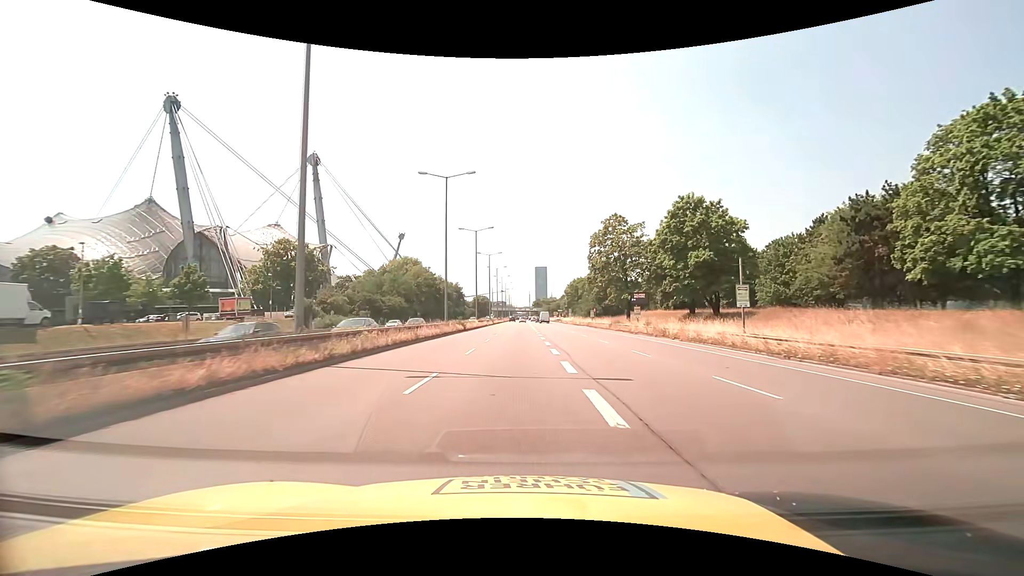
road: trunk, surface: asphalt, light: Day
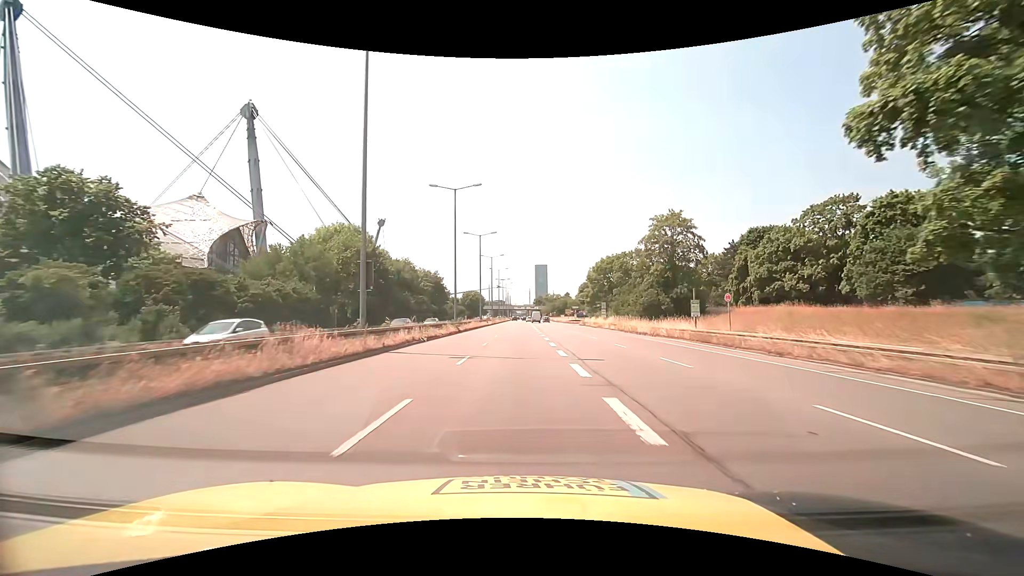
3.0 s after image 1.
(-0.2, +48.9) m; 0°
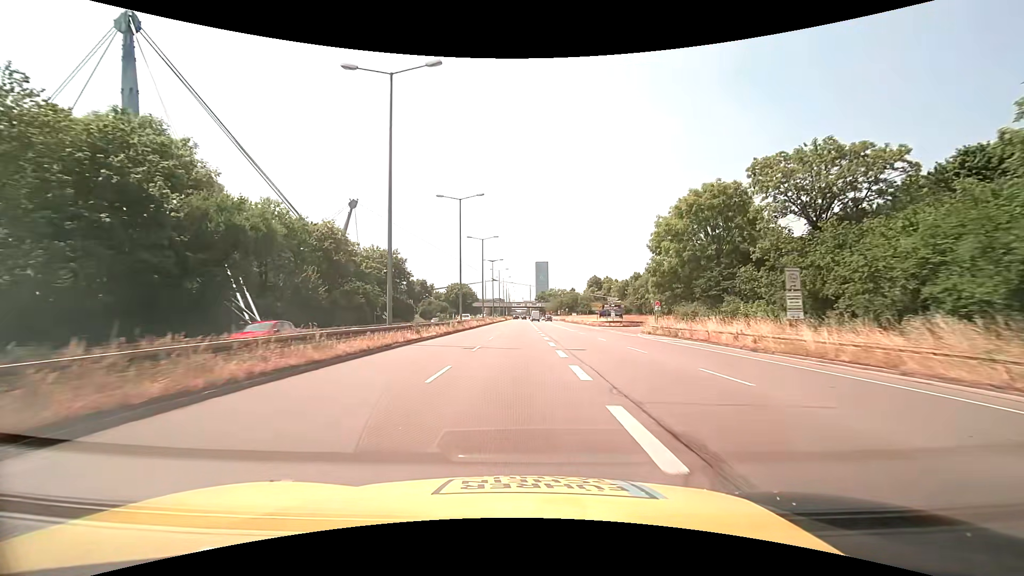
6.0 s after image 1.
(+0.1, +48.9) m; 0°
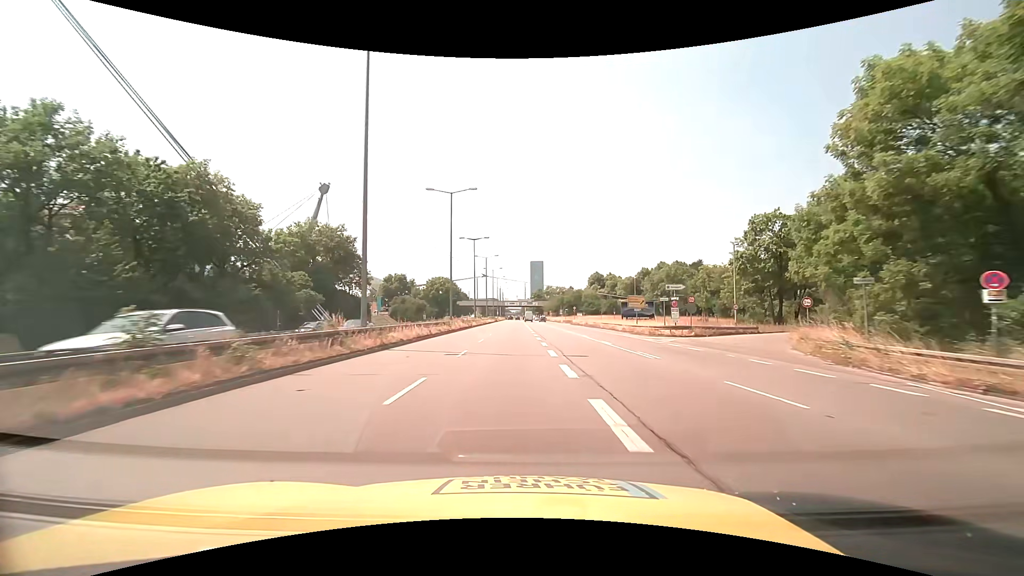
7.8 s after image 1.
(-0.1, +29.3) m; 0°
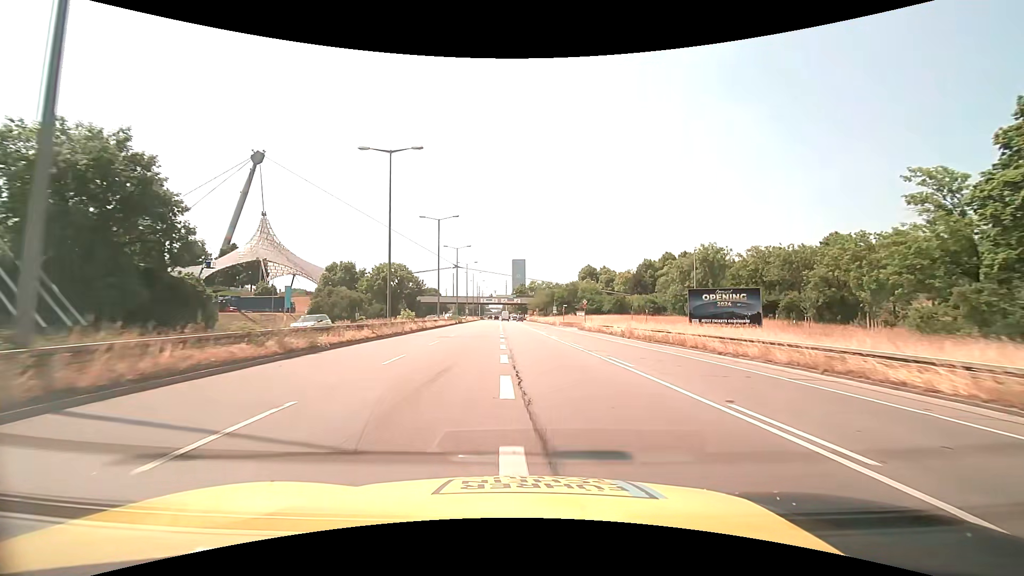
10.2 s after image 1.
(+0.7, +39.1) m; +2°
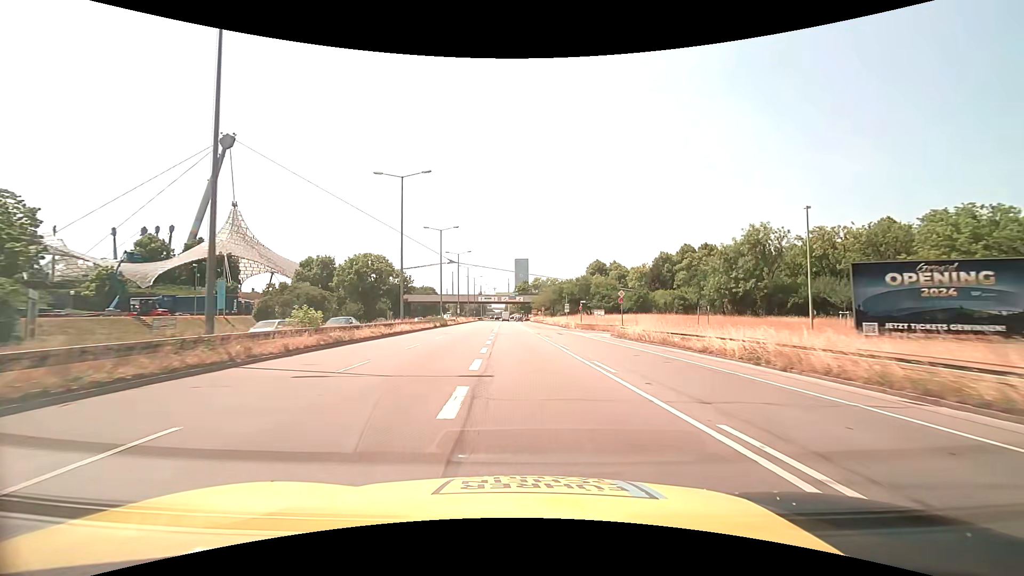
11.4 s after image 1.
(0.0, +19.6) m; 0°
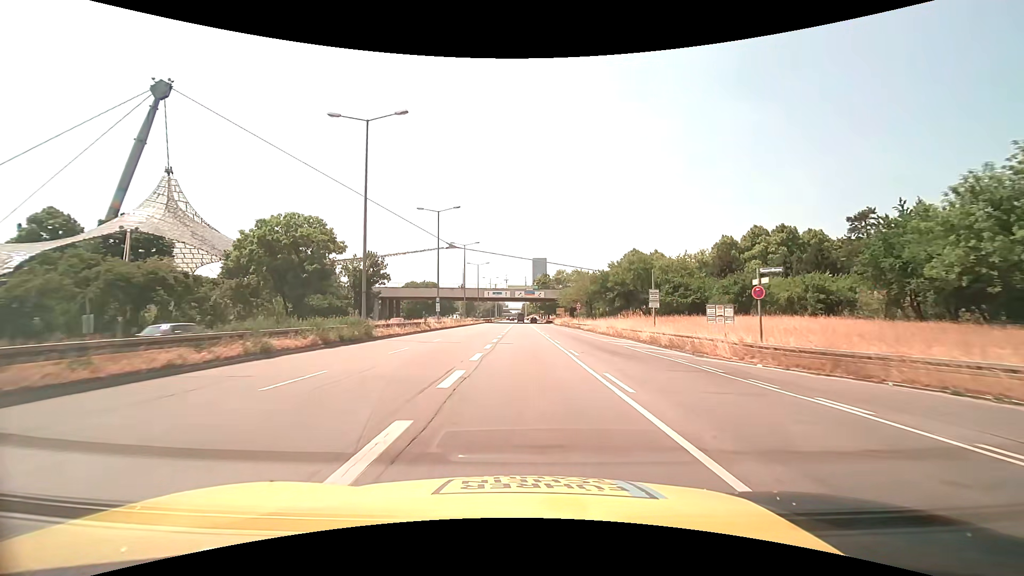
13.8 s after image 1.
(-0.8, +39.1) m; -2°
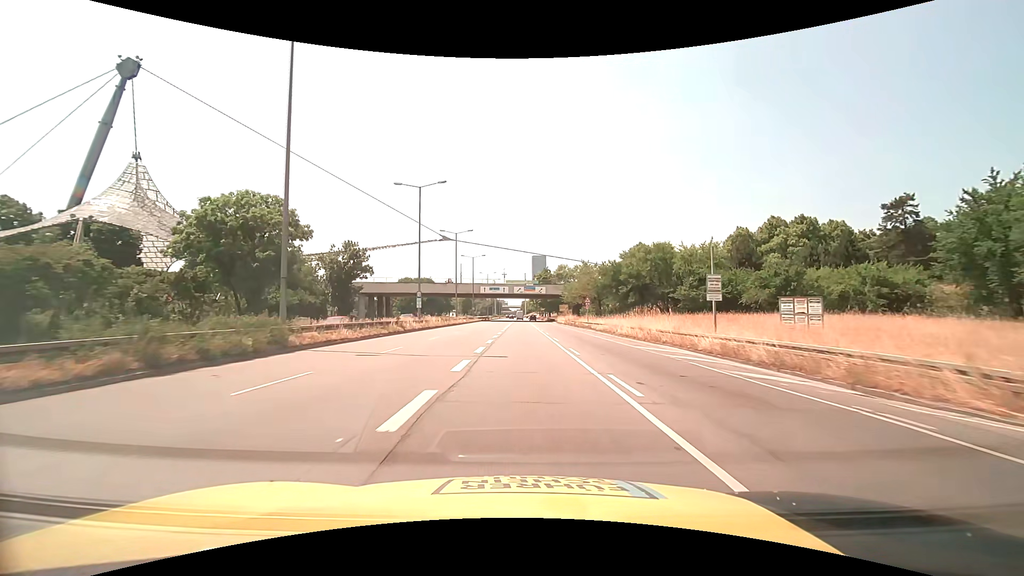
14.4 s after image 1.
(0.0, +9.8) m; 0°
(0, +10) (0, +20) (0, +30) (0, +40) (0, +50) (0, +60) (0, +70) (0, +80) (0, +90) (0, +100) m
